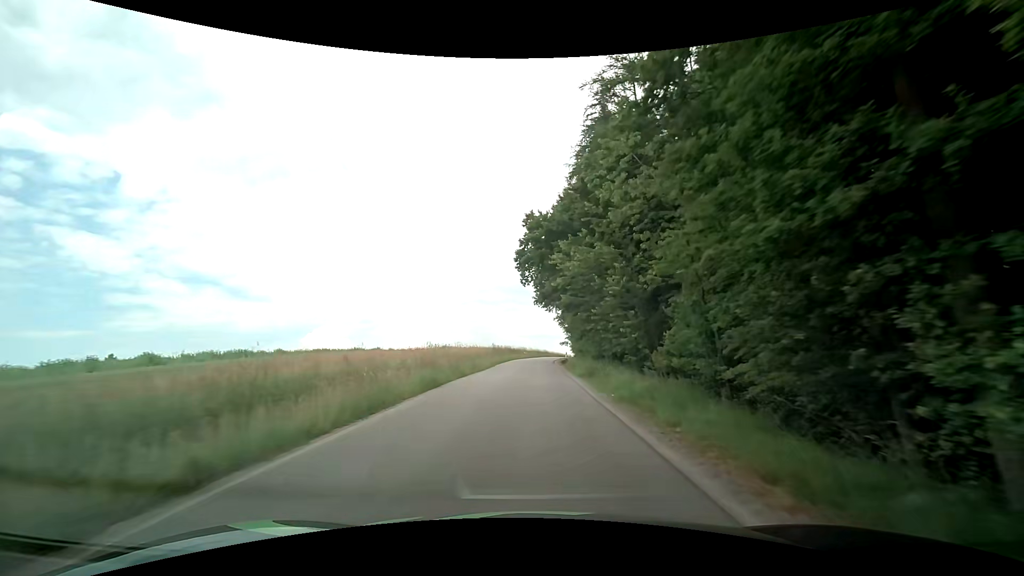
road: tertiary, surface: asphalt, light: Day
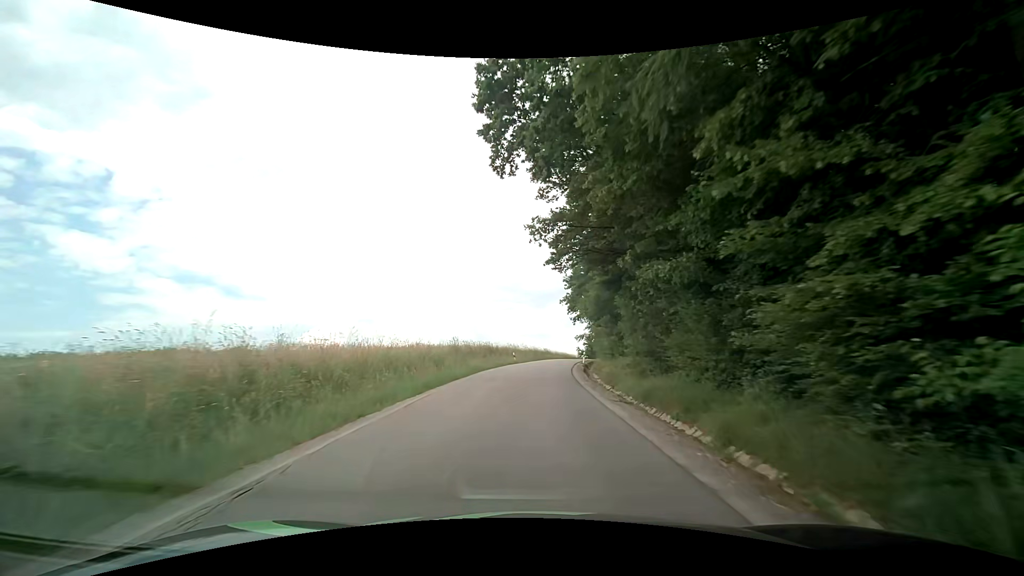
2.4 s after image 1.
(-0.2, +32.5) m; -1°
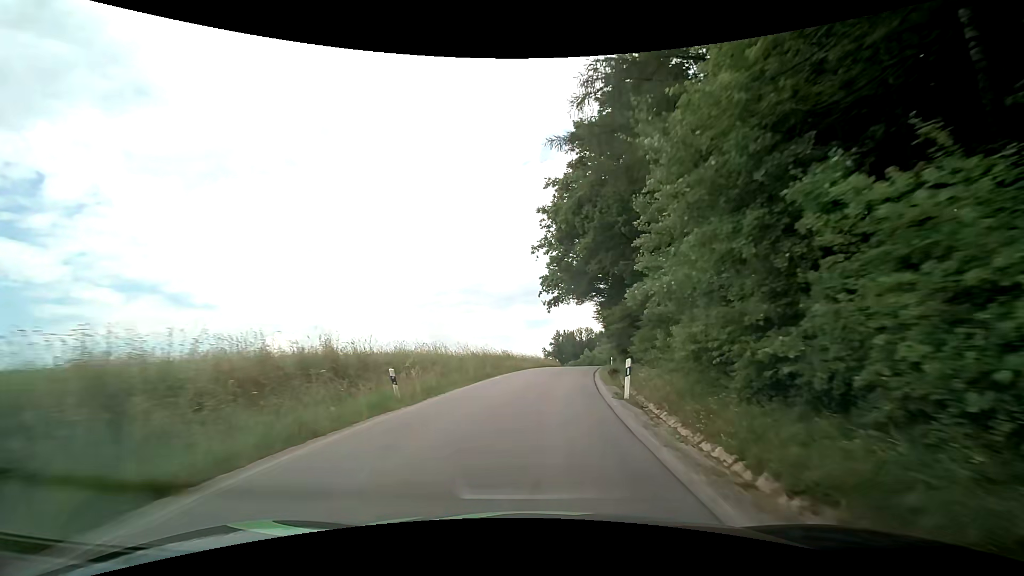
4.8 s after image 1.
(+1.2, +33.1) m; +4°
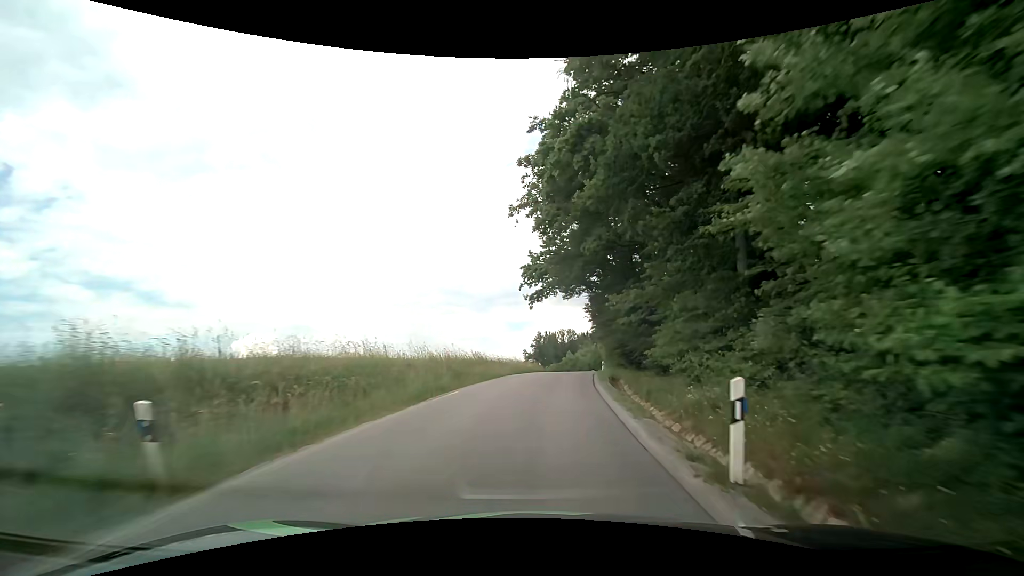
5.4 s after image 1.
(+0.2, +8.4) m; +3°
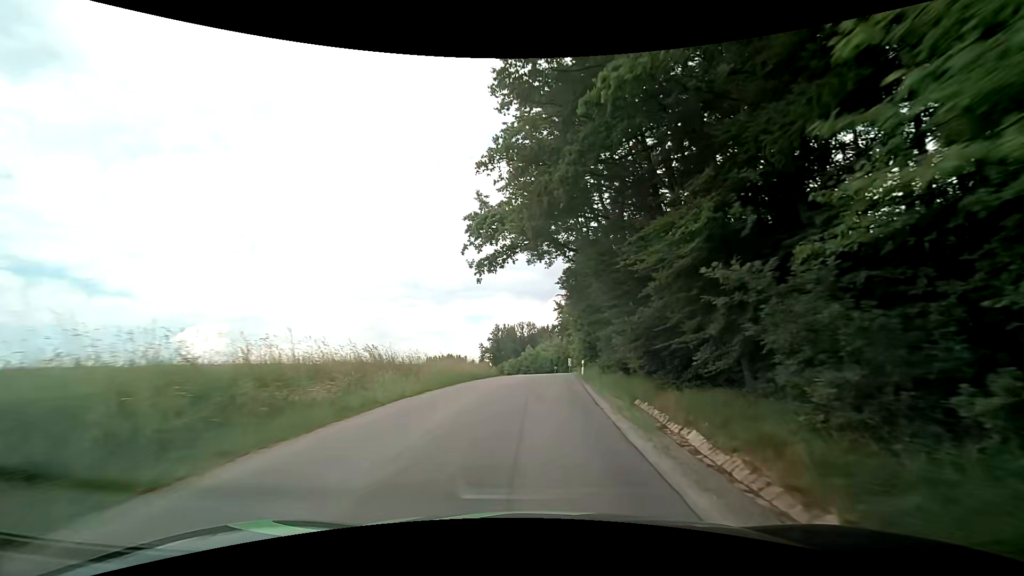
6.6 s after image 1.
(+0.4, +16.9) m; +4°
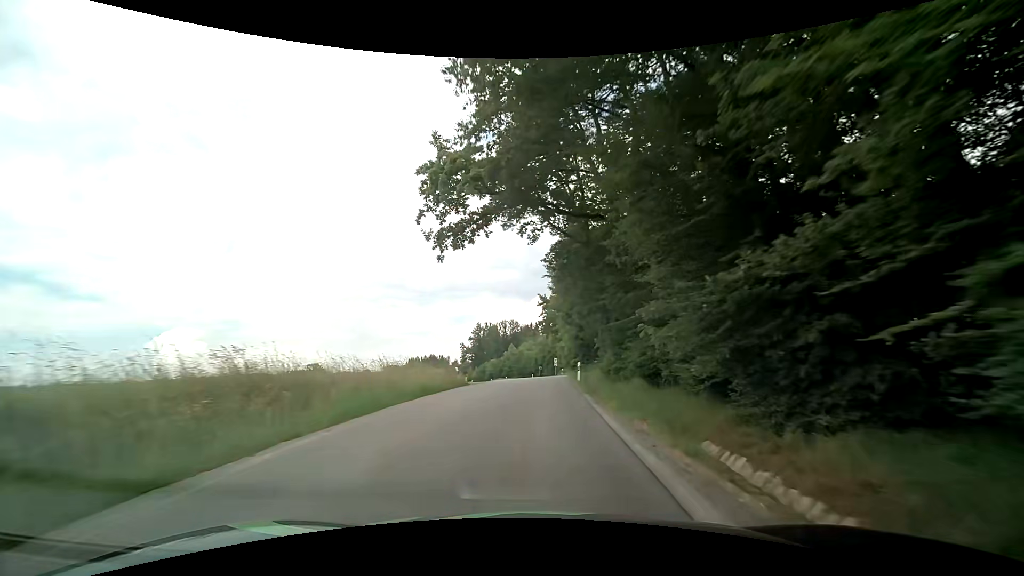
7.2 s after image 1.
(0.0, +8.6) m; +1°
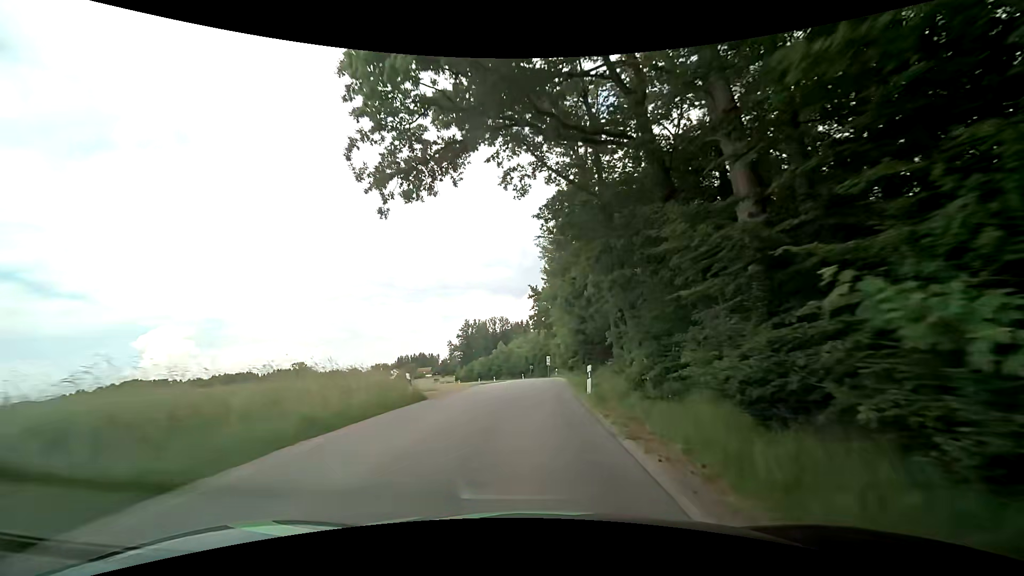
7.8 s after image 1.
(+0.2, +8.7) m; +1°
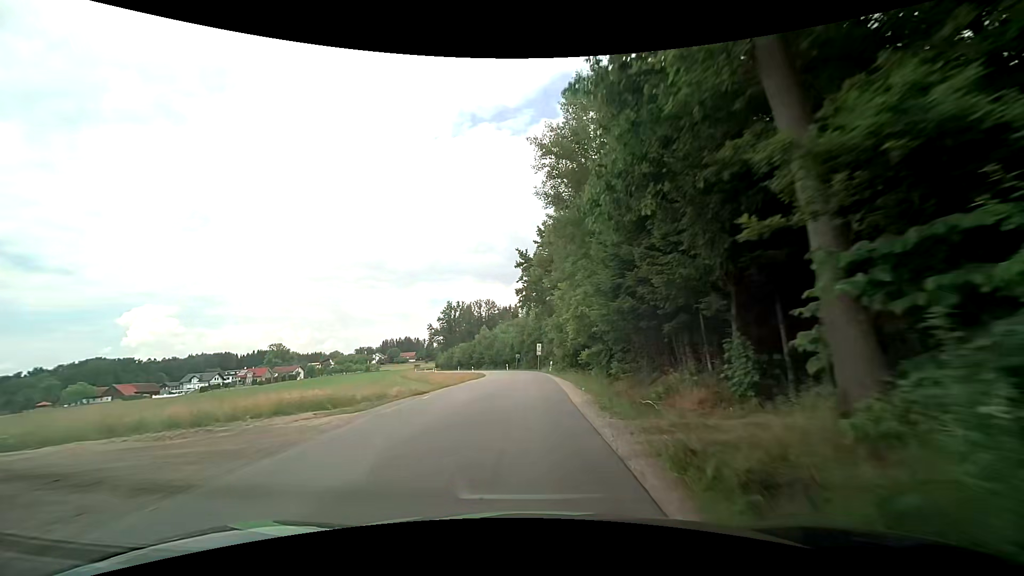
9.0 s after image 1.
(+0.3, +17.6) m; +1°
(0, +10) (0, +20) (0, +30) (-1, +40) (-1, +50) (-2, +60) (-3, +70) (-5, +80) (-7, +89) (-10, +99) m
